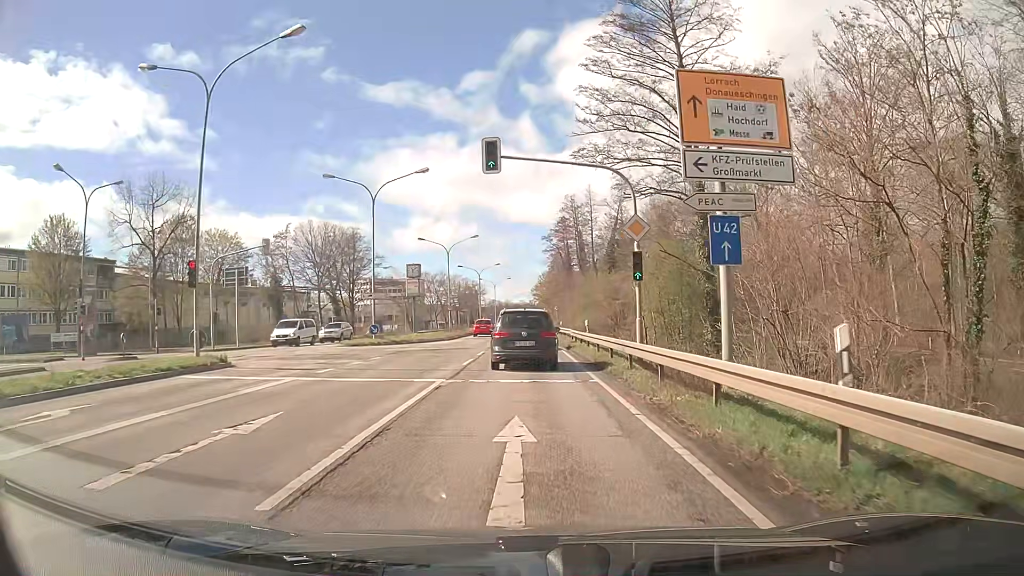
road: primary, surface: asphalt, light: Day
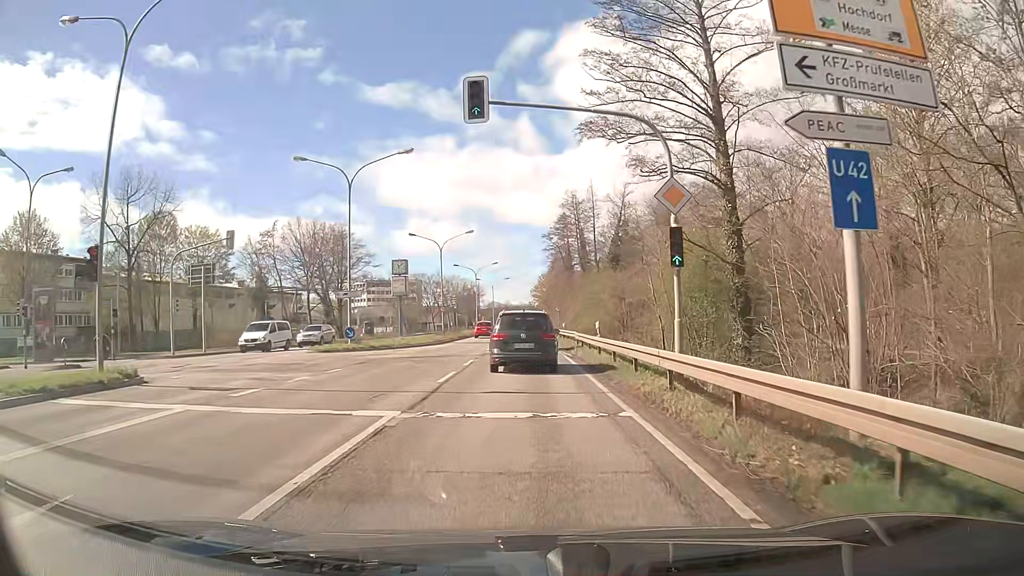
(0.0, +5.1) m; -1°
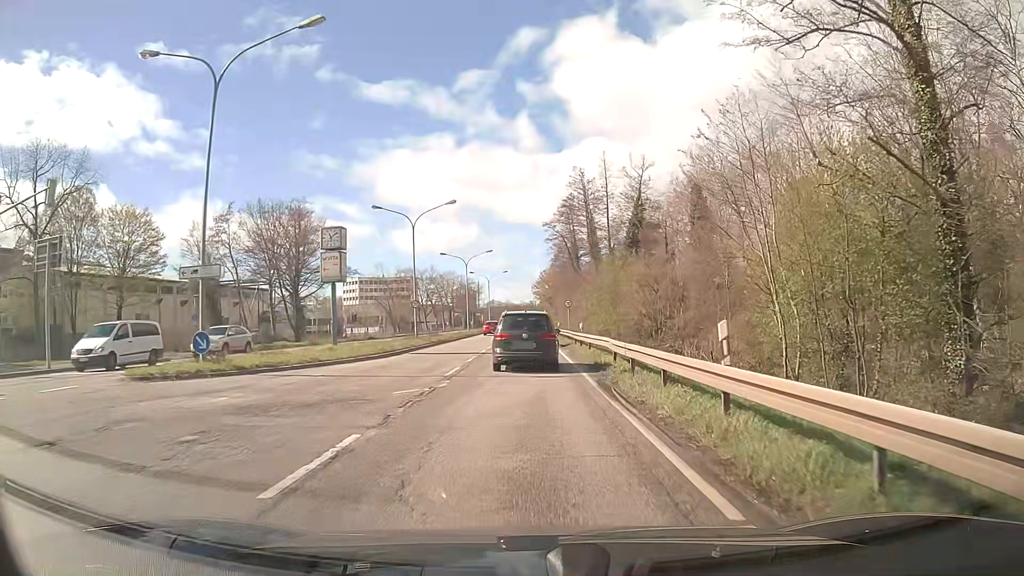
(+0.1, +16.0) m; +1°
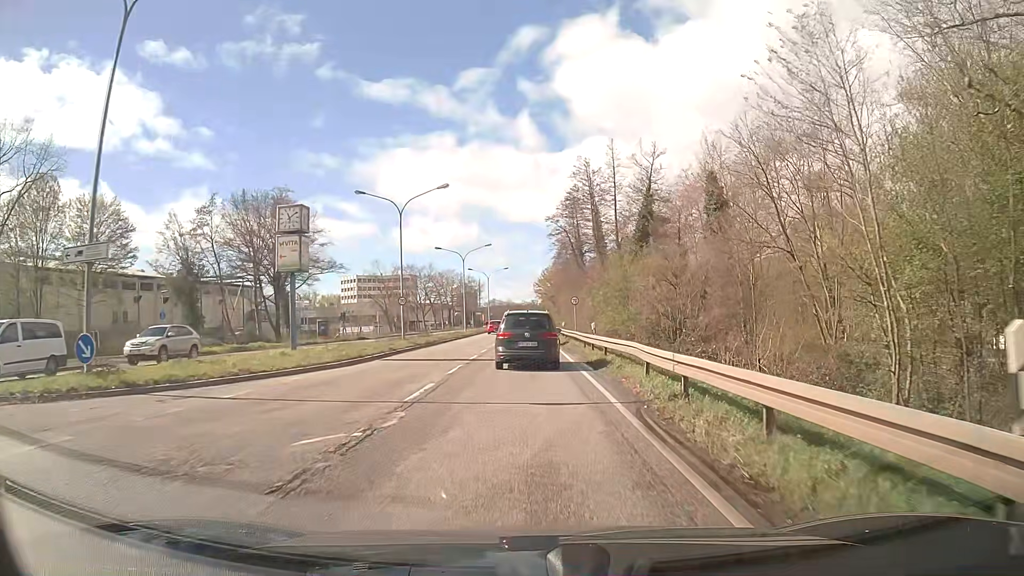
(0.0, +5.6) m; -1°
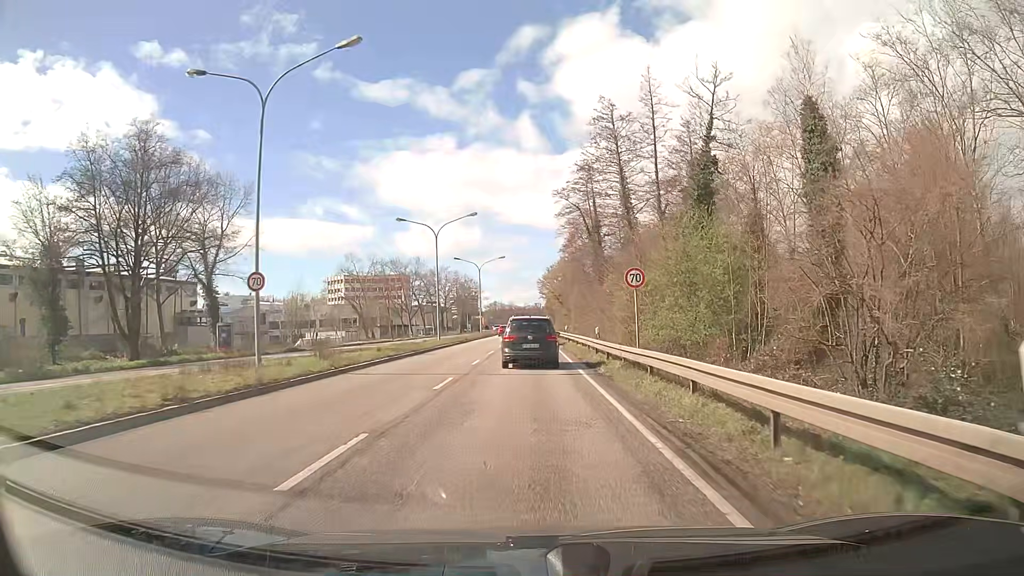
(-0.1, +24.4) m; 0°
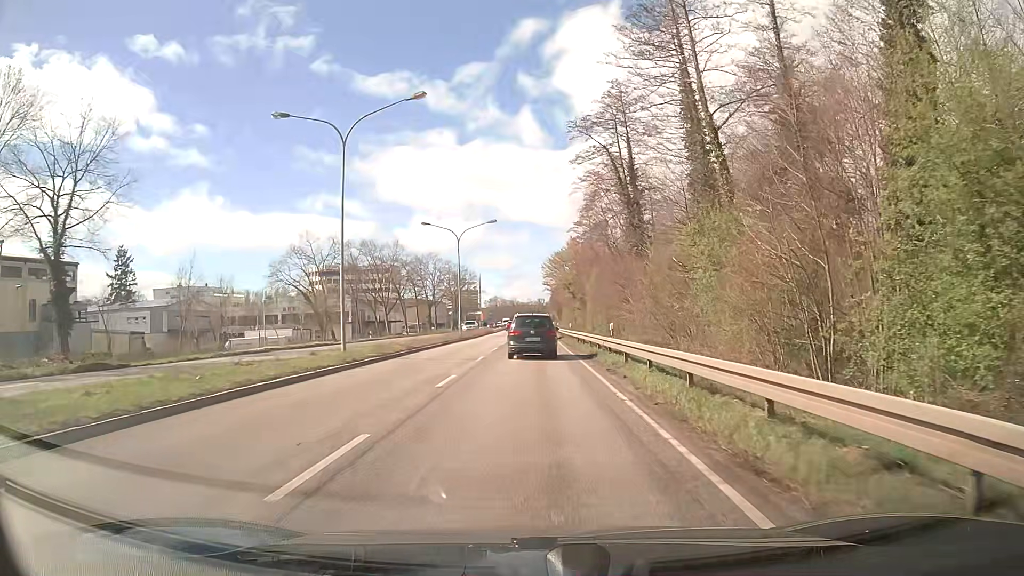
(+0.1, +27.7) m; 0°
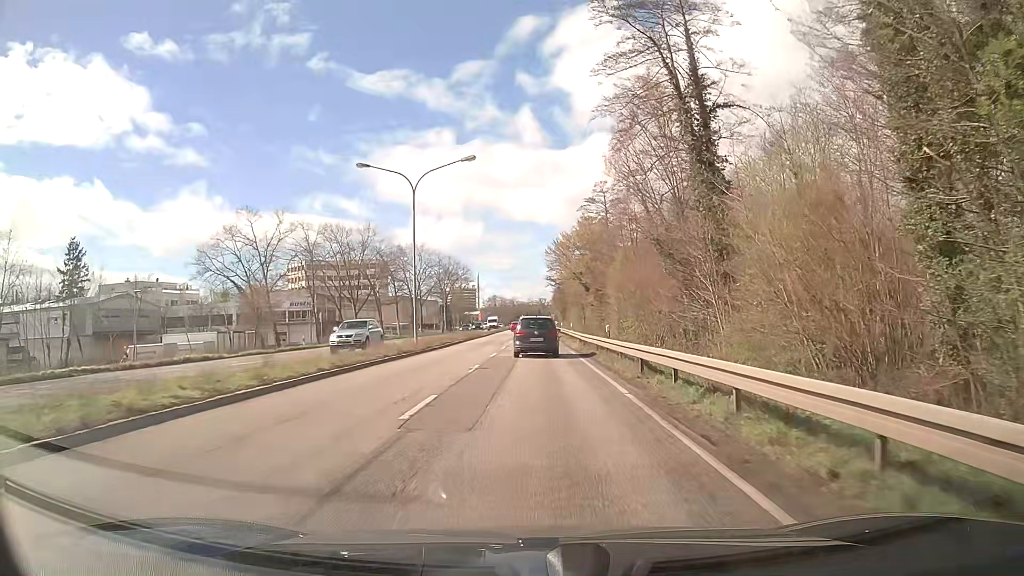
(0.0, +22.8) m; 0°
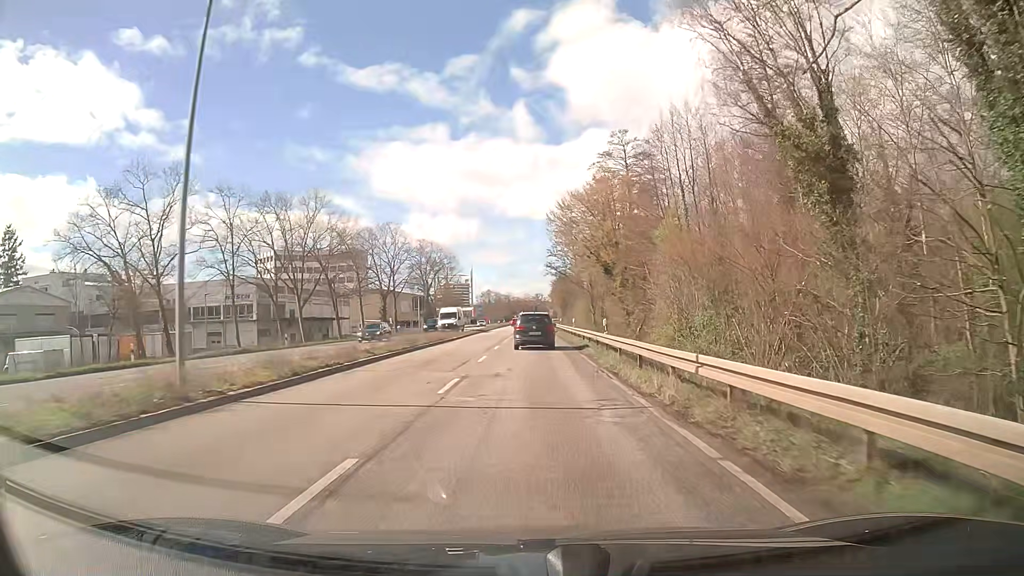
(0.0, +24.1) m; 0°
(0, +10) (0, +20) (0, +30) (0, +40) (0, +50) (0, +60) (0, +70) (0, +80) (0, +90) (0, +100) m
